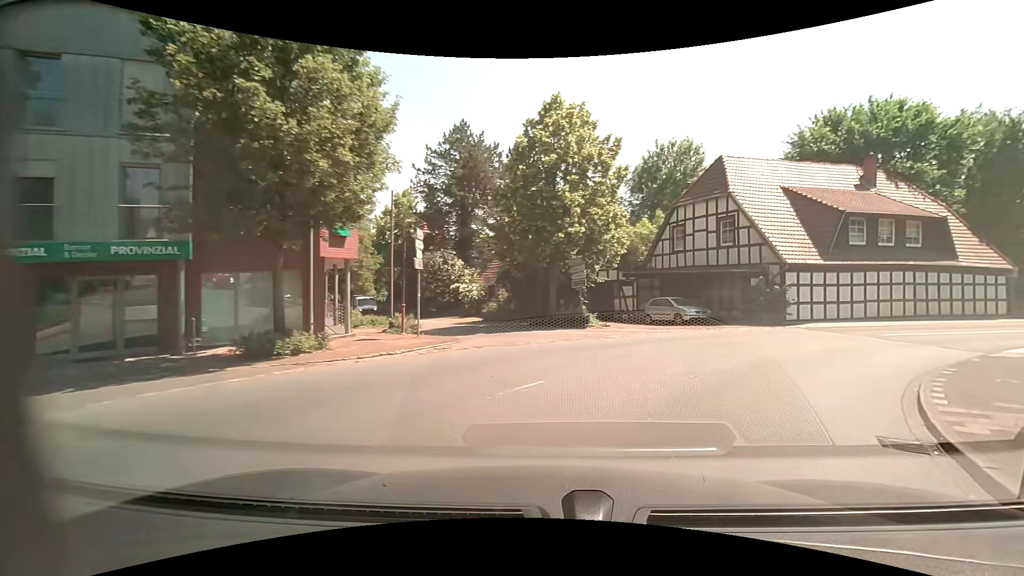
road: secondary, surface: asphalt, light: Day
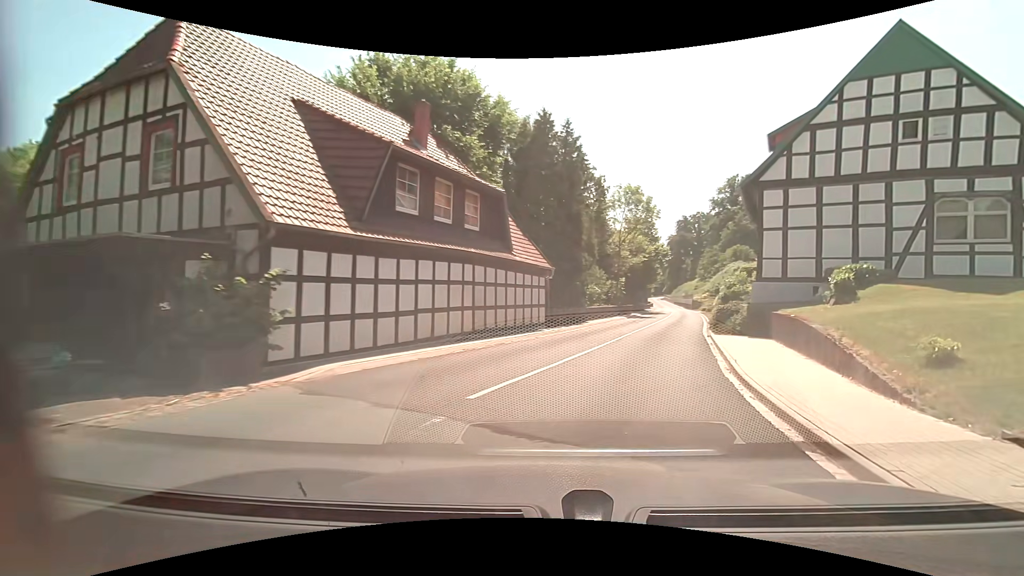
(+6.4, +14.5) m; +48°
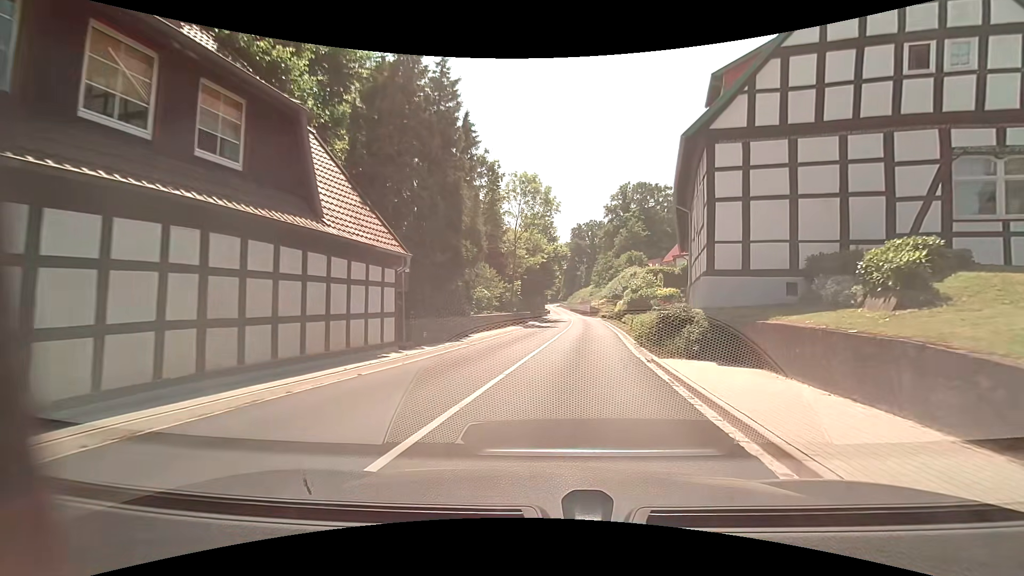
(+1.1, +8.6) m; +12°
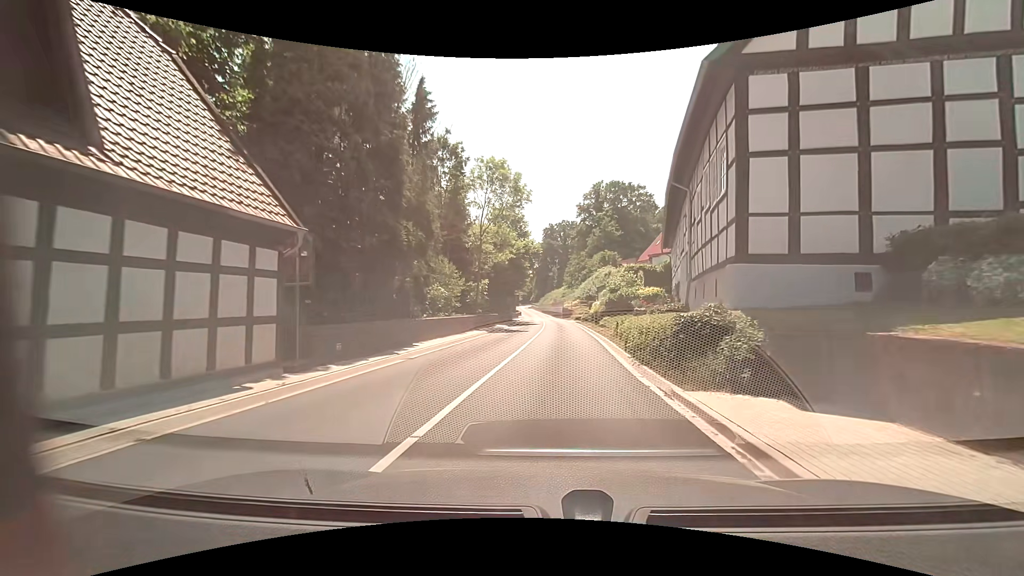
(+0.2, +4.9) m; +3°
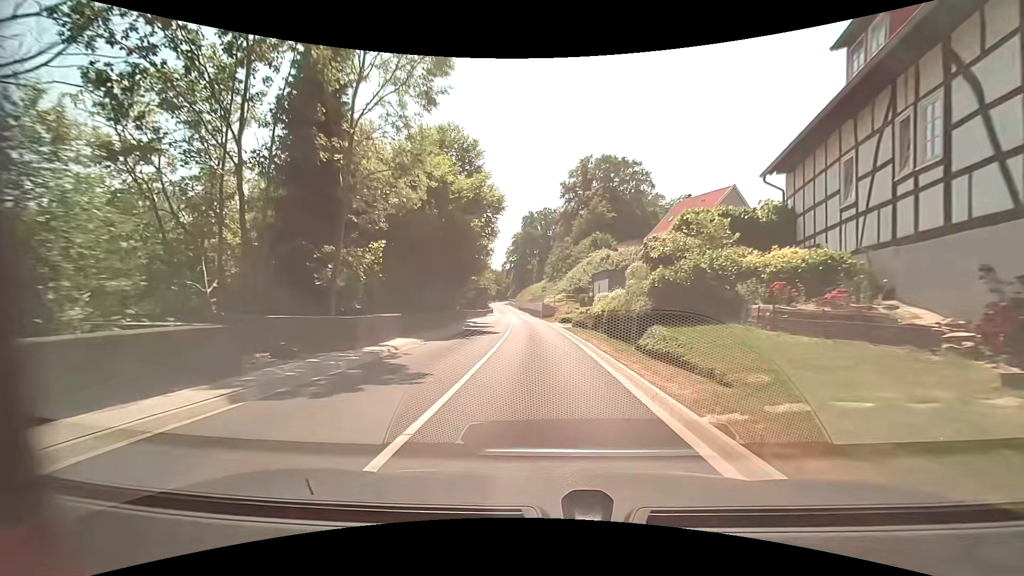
(+0.9, +23.1) m; +2°
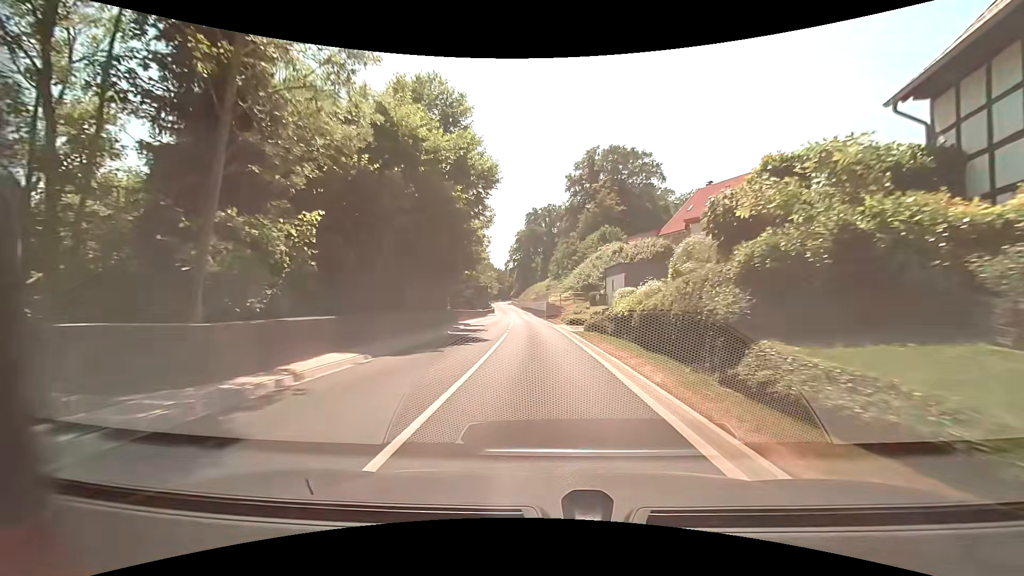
(0.0, +6.6) m; -1°
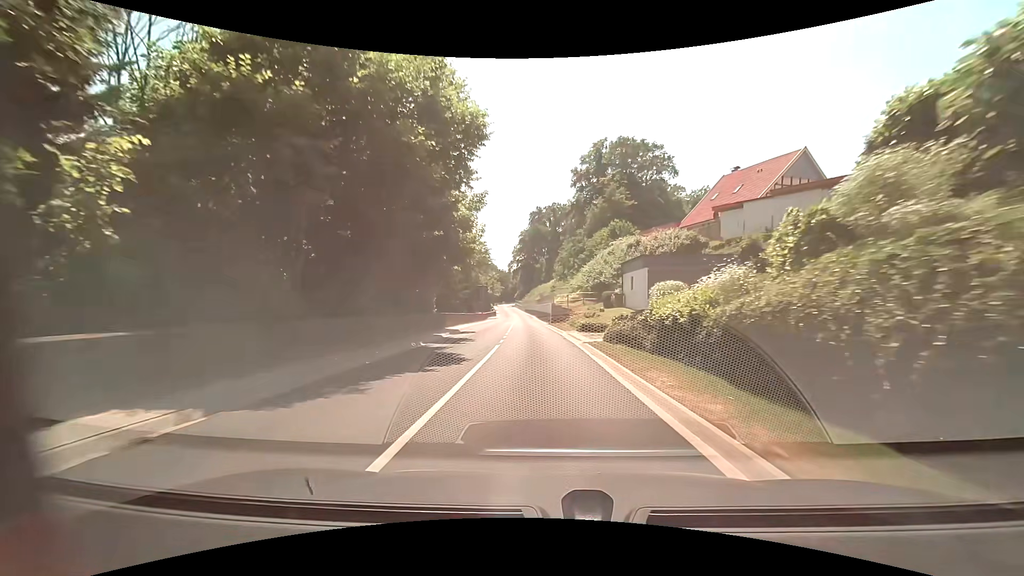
(0.0, +6.8) m; 0°
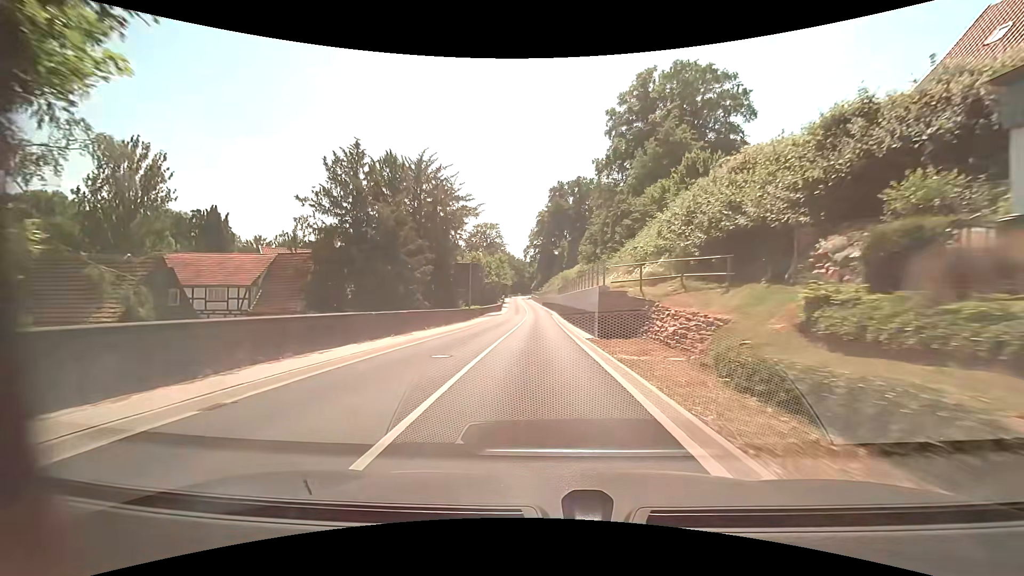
(-0.6, +28.9) m; -2°
(0, +10) (0, +20) (-1, +30) (-1, +40) (-1, +50) (-2, +60) (-2, +70) (-2, +80) (-3, +90) (-3, +100) m
